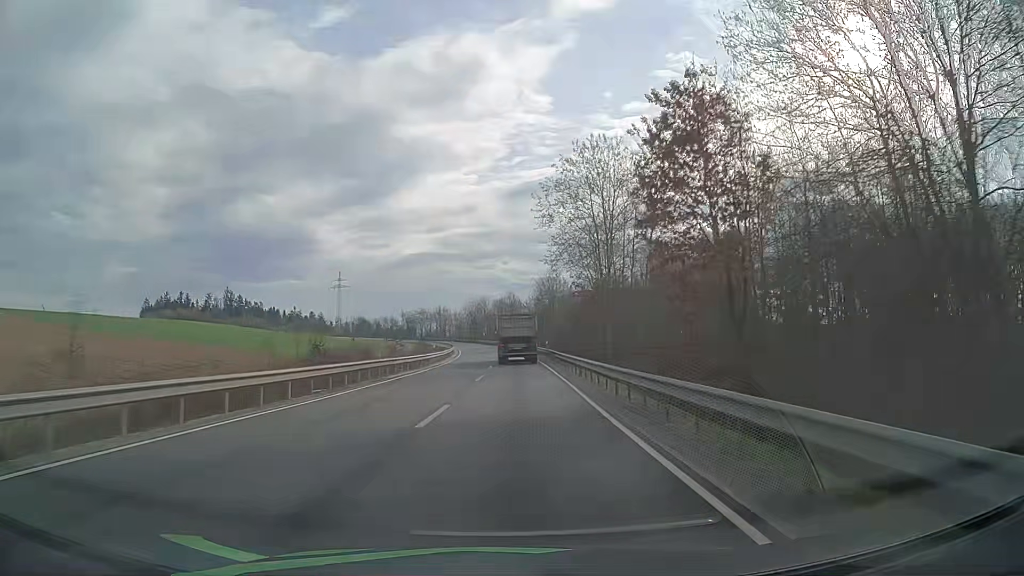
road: secondary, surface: asphalt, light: Day
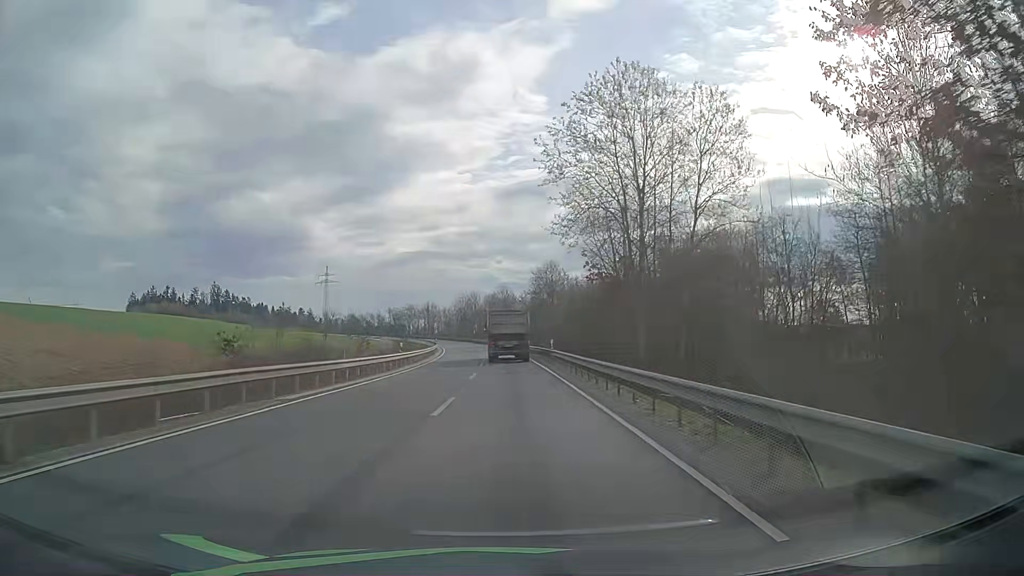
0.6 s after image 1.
(0.0, +13.1) m; 0°
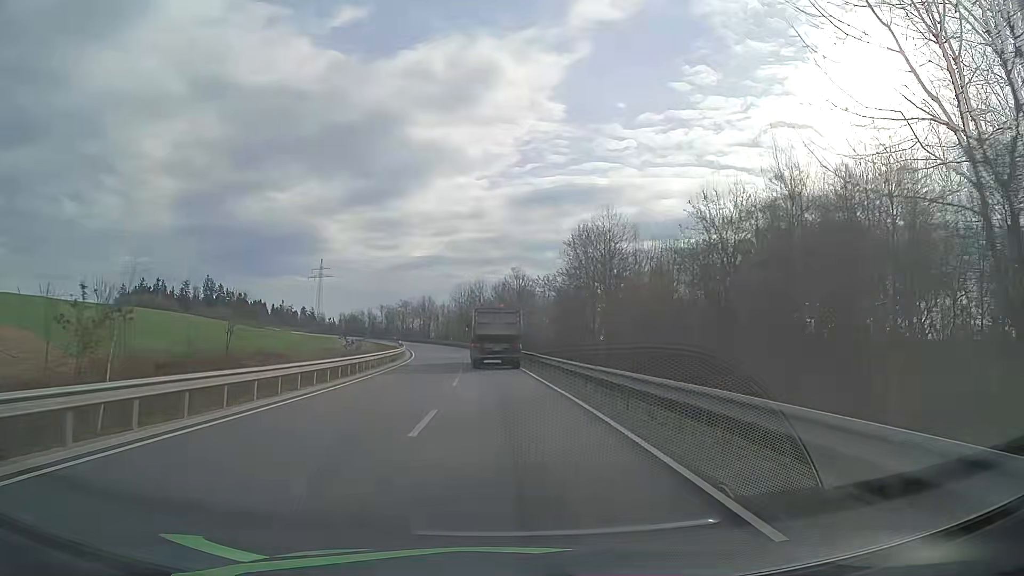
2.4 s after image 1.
(+0.1, +38.9) m; -1°
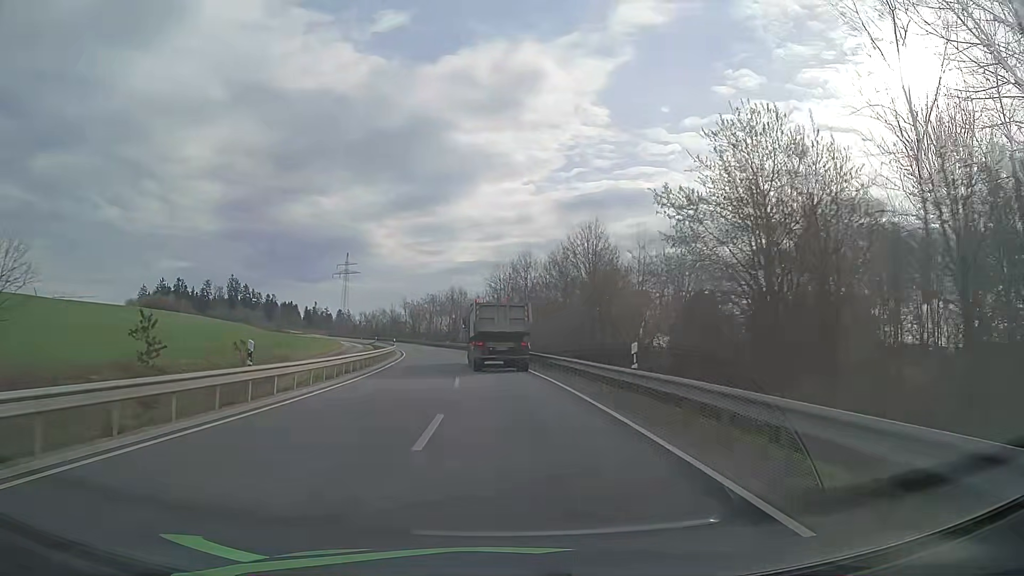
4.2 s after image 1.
(-1.2, +37.5) m; -4°
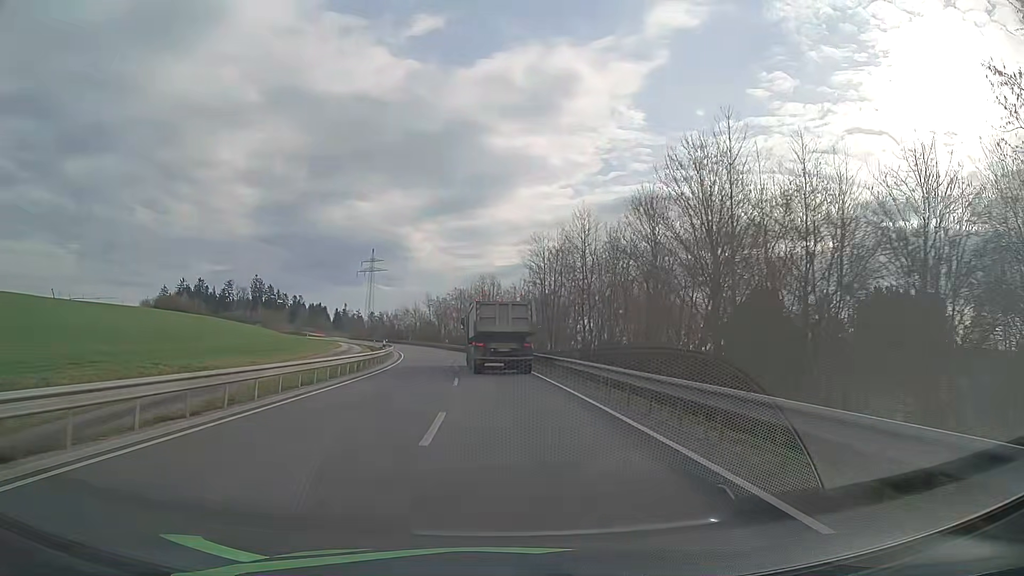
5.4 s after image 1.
(-0.7, +23.6) m; -3°
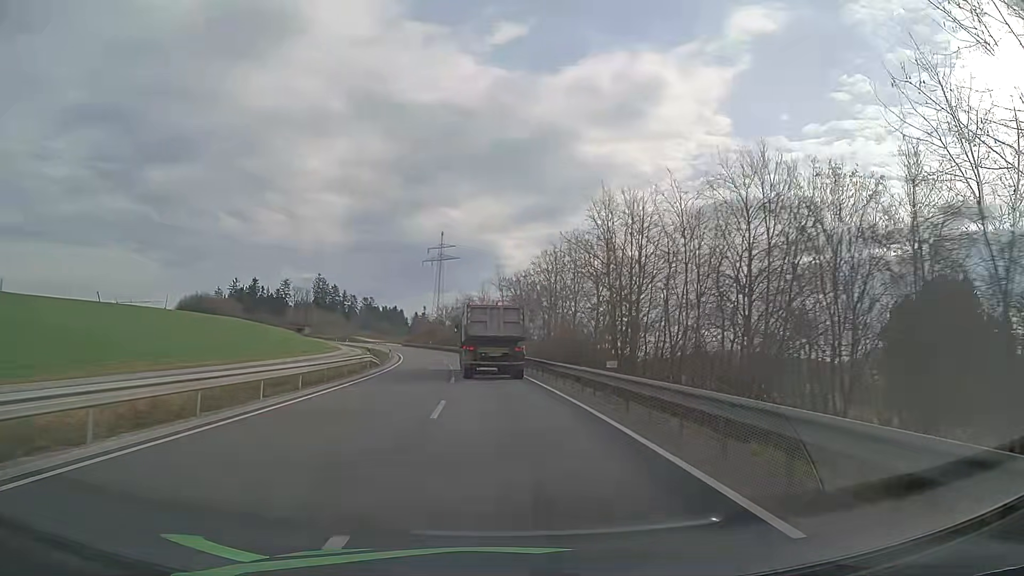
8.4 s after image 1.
(-3.8, +56.4) m; -8°
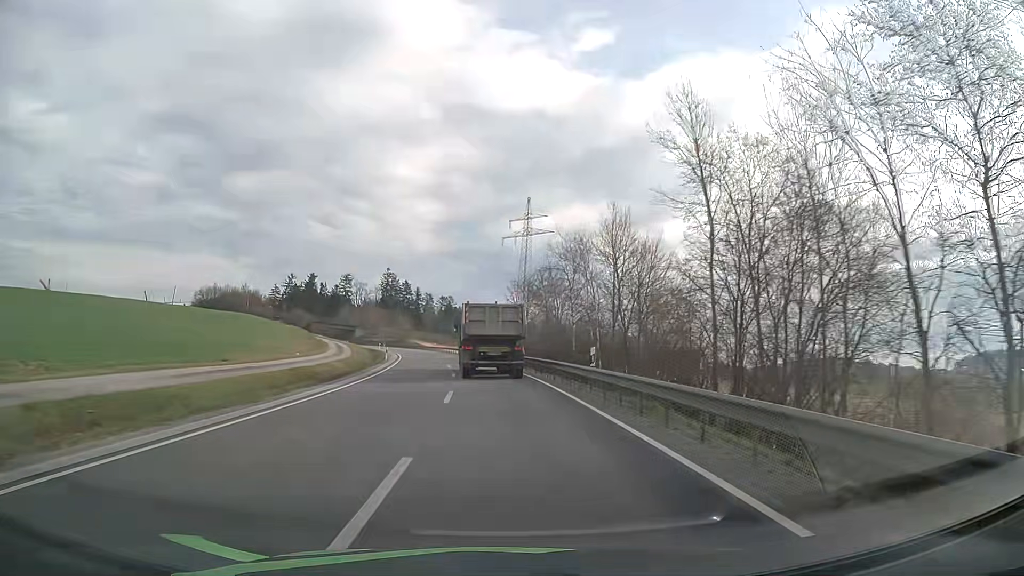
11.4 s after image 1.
(-4.0, +57.0) m; -8°
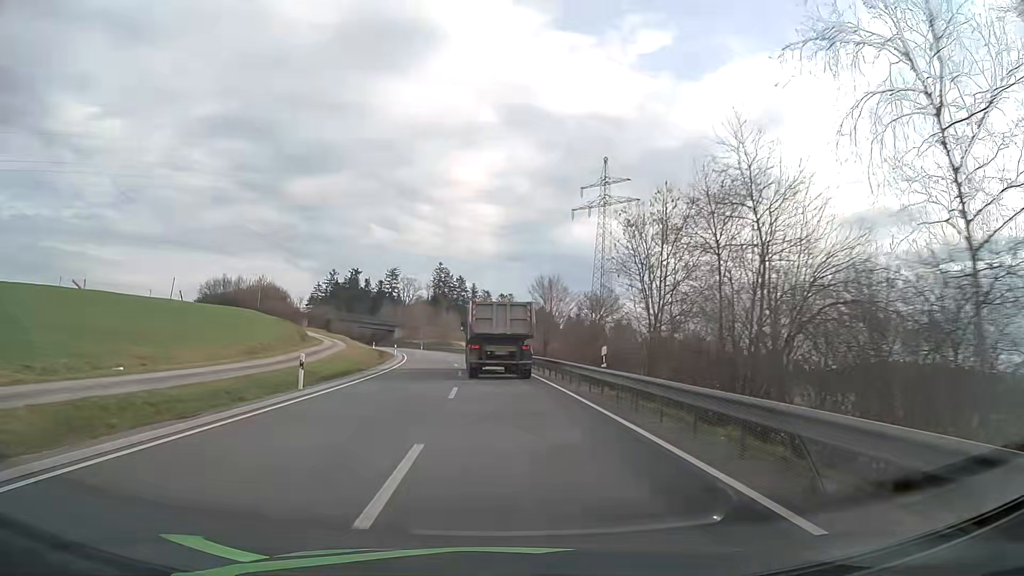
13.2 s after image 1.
(-1.6, +35.3) m; -5°
(0, +10) (-1, +20) (-1, +30) (-2, +40) (-3, +50) (-4, +60) (-6, +70) (-8, +80) (-10, +89) (-12, +99) m
